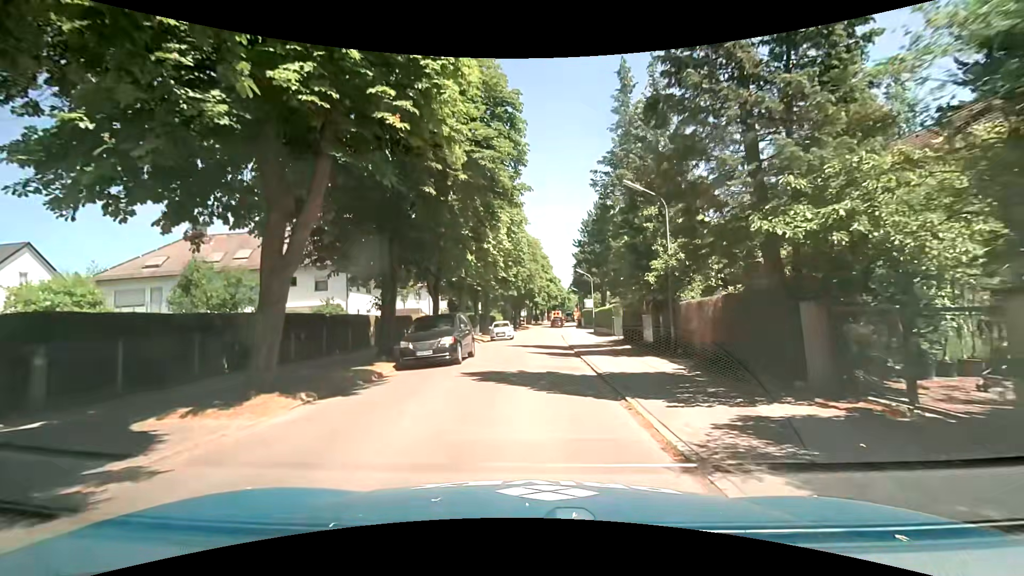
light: Day
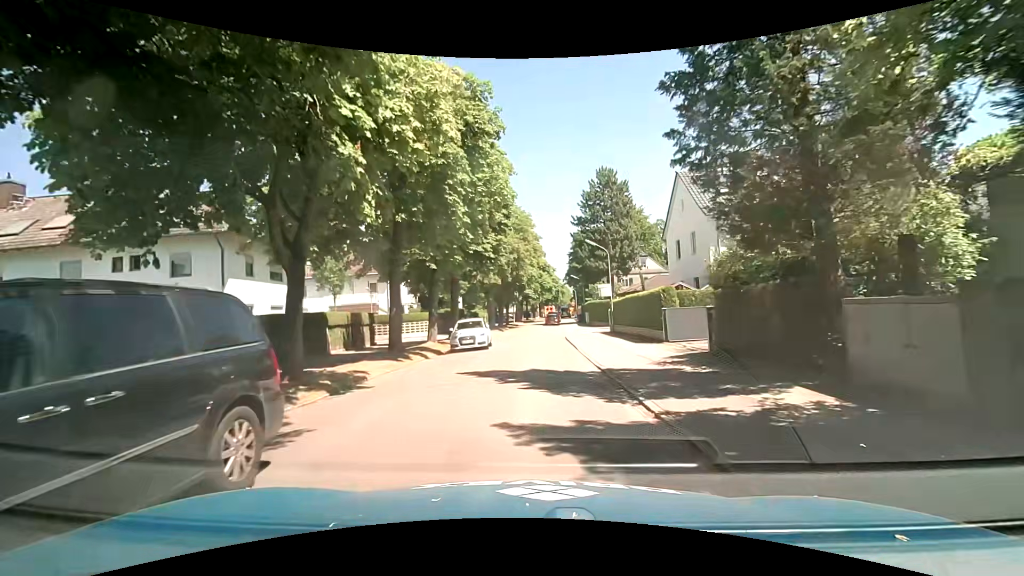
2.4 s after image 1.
(-0.1, +15.1) m; 0°
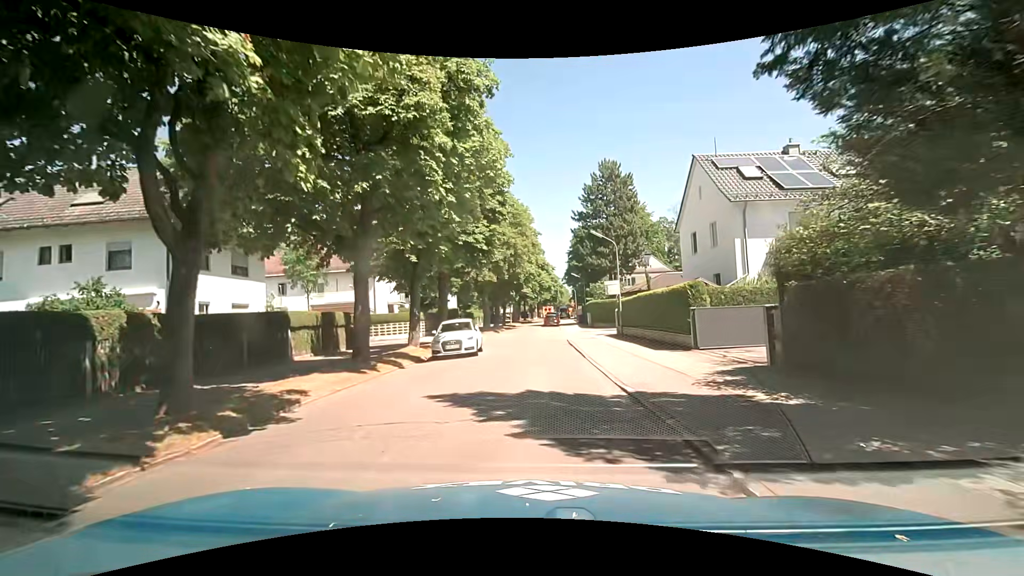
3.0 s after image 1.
(0.0, +3.6) m; 0°
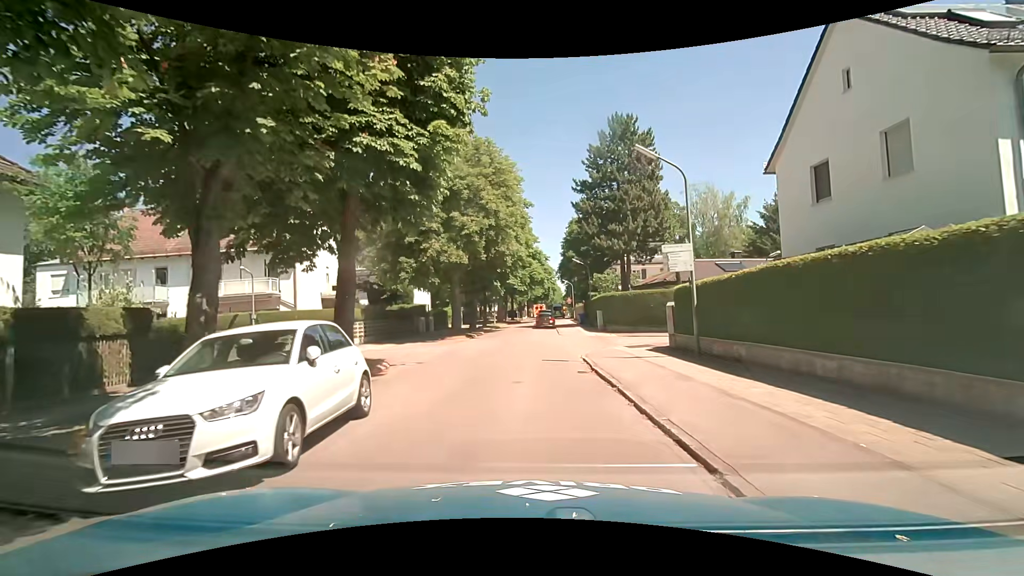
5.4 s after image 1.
(+0.2, +13.8) m; +2°
